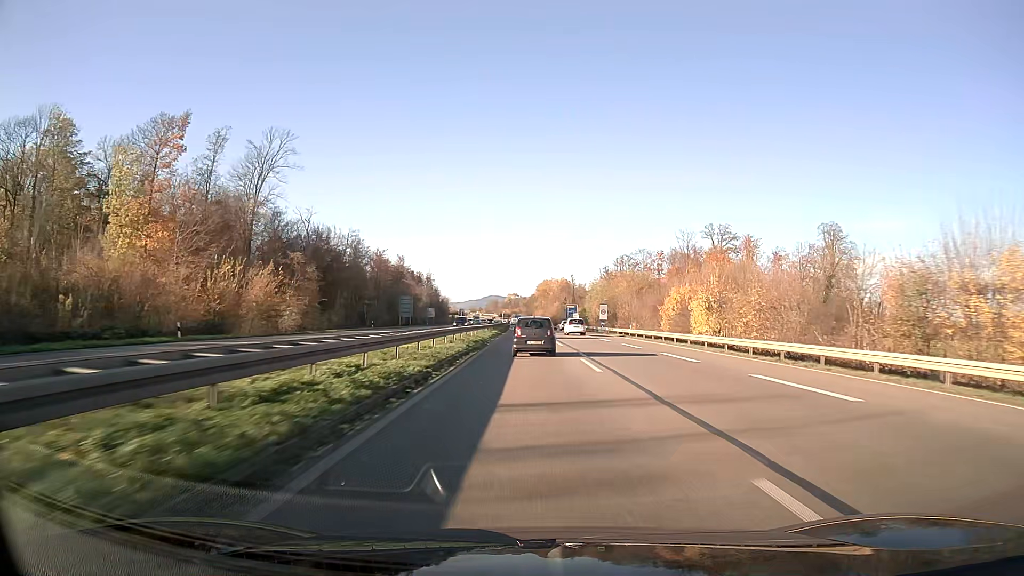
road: trunk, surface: asphalt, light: Day
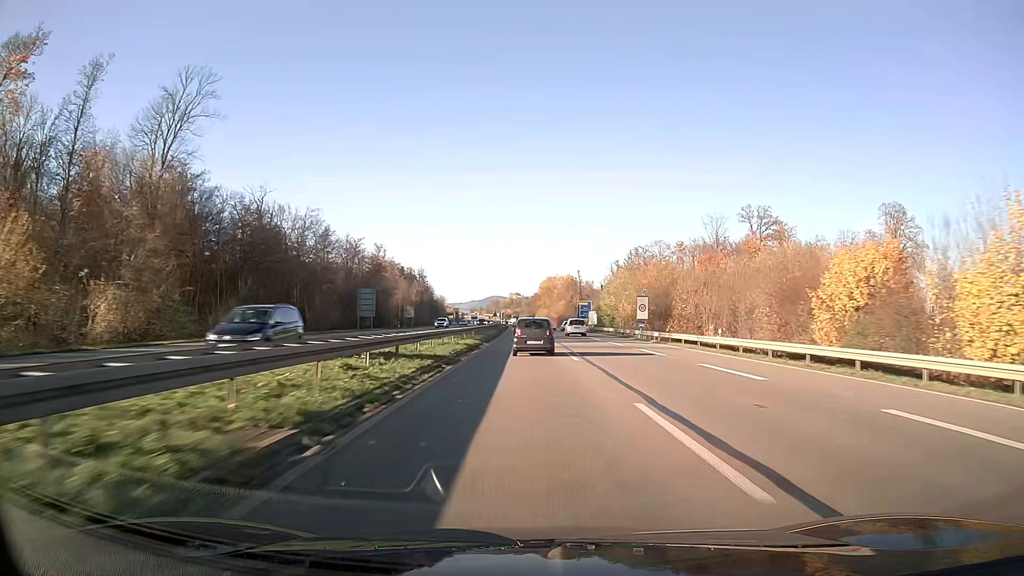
(0.0, +30.8) m; 0°
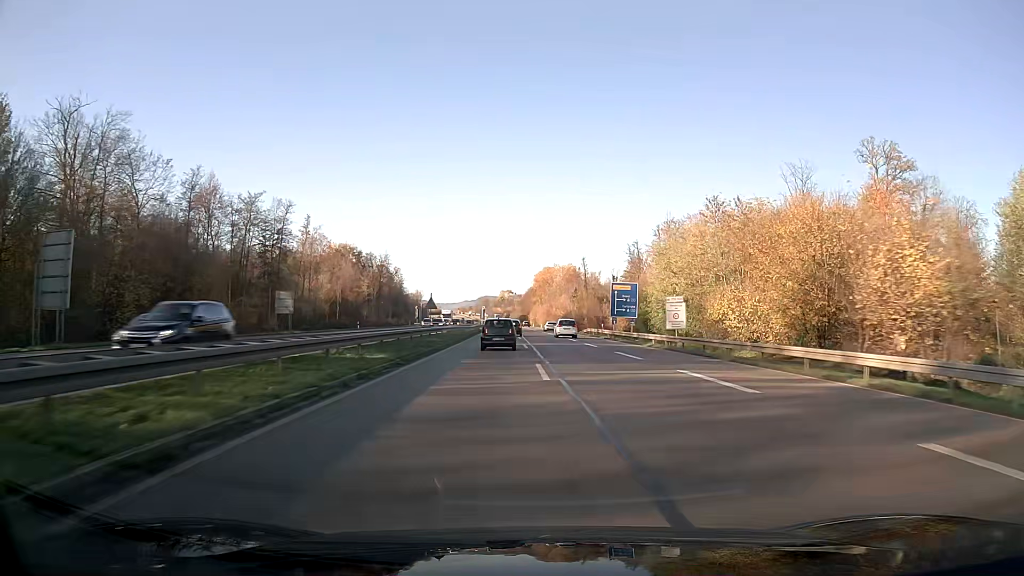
(+0.3, +62.1) m; 0°
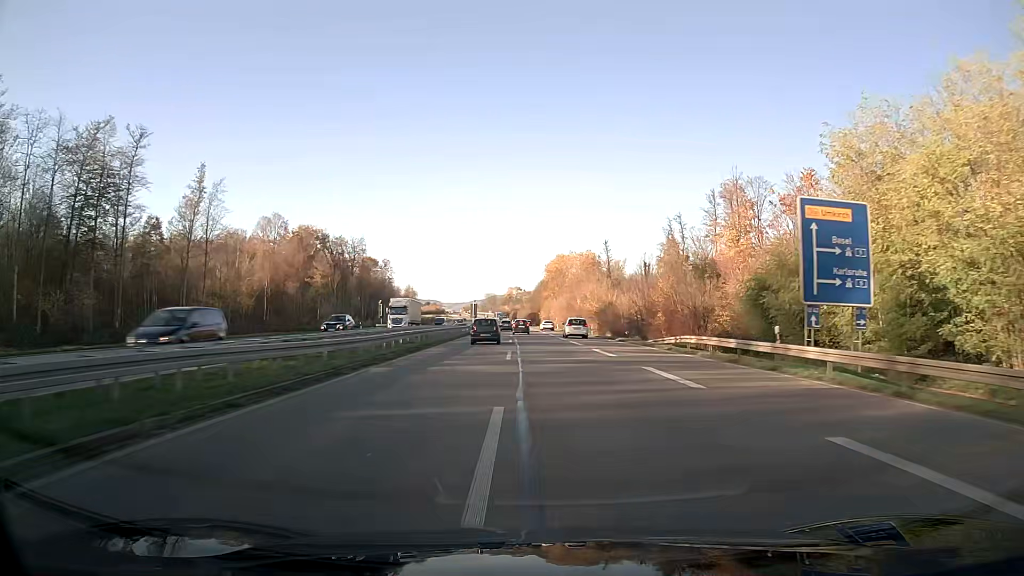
(-0.3, +46.8) m; -1°
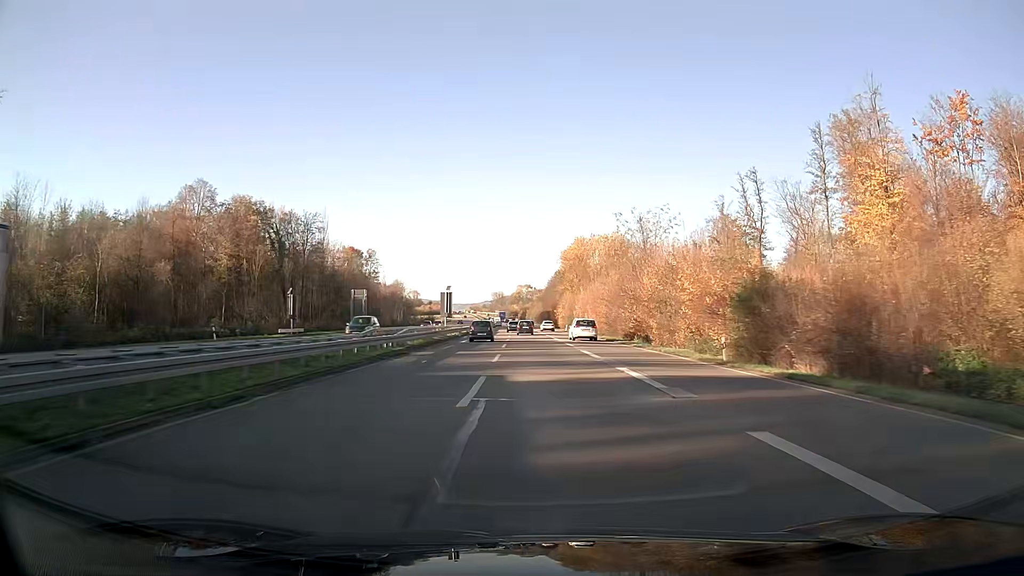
(-0.4, +46.6) m; -1°
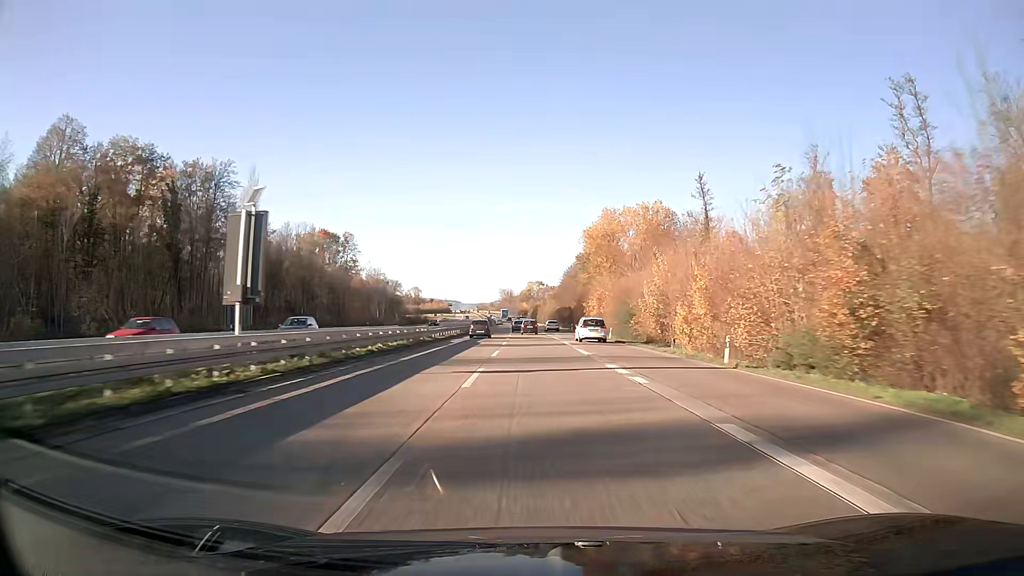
(-0.4, +46.5) m; -1°
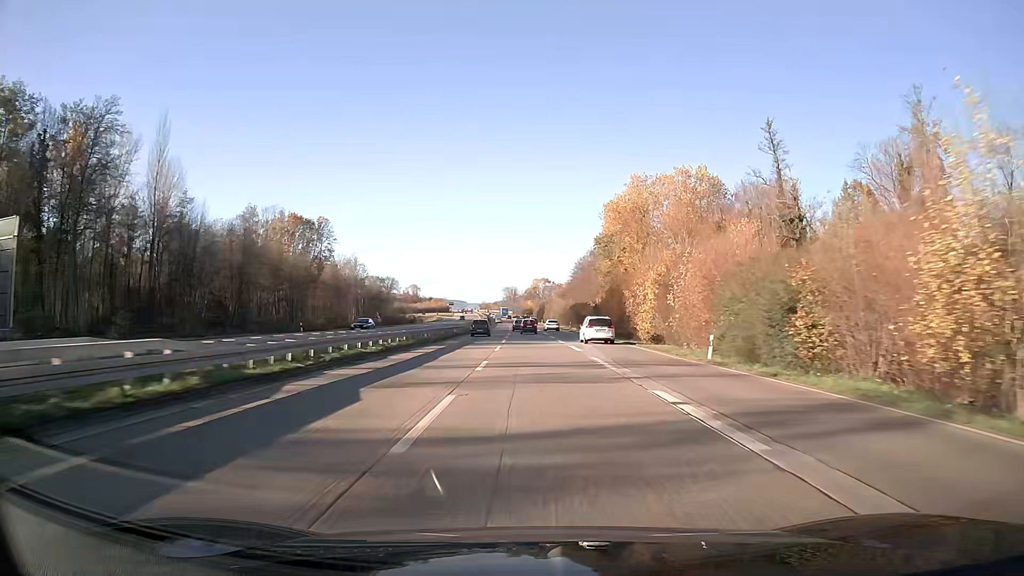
(-0.1, +31.0) m; 0°
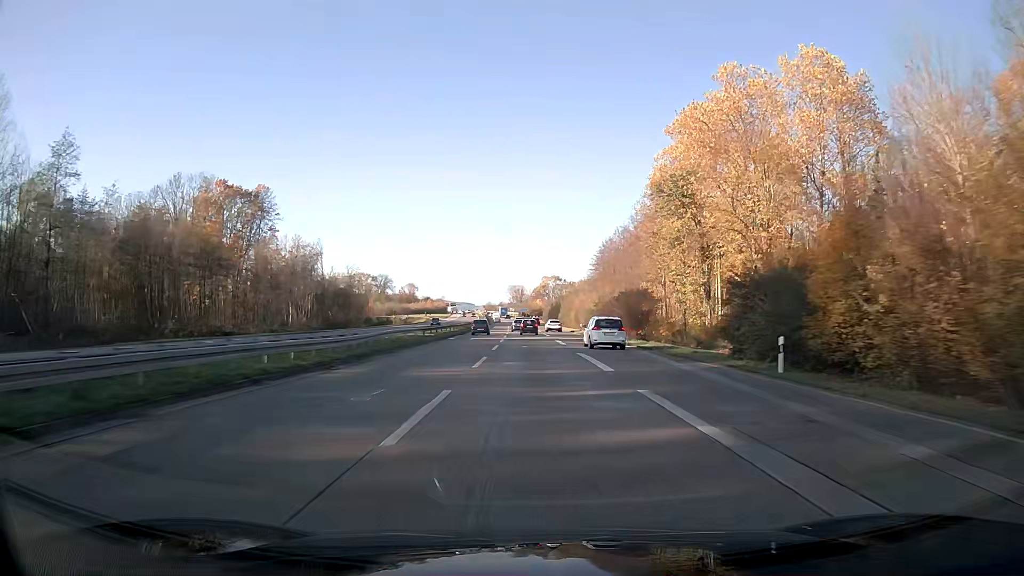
(-0.3, +46.8) m; -1°
